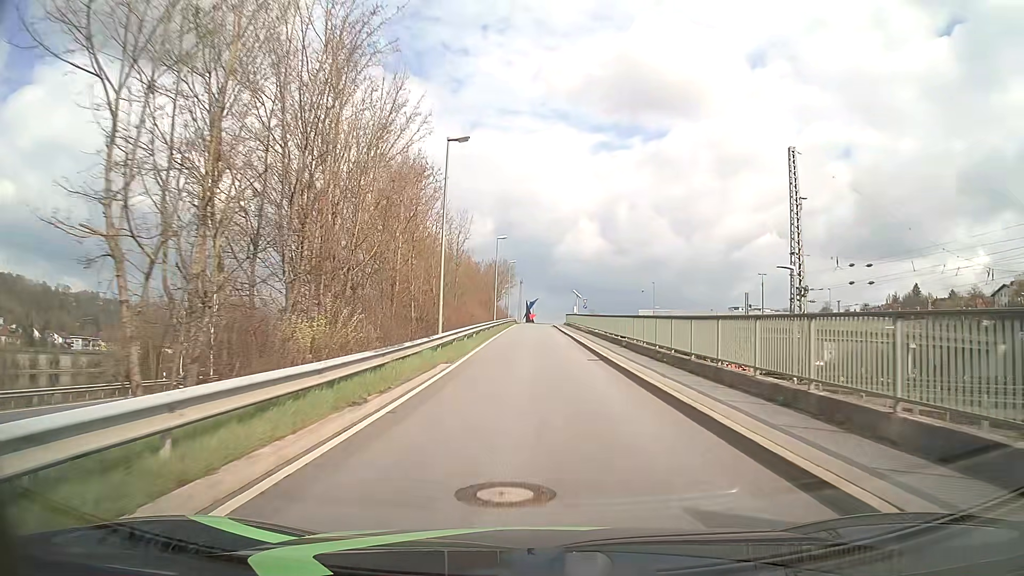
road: unclassified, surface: asphalt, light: Day
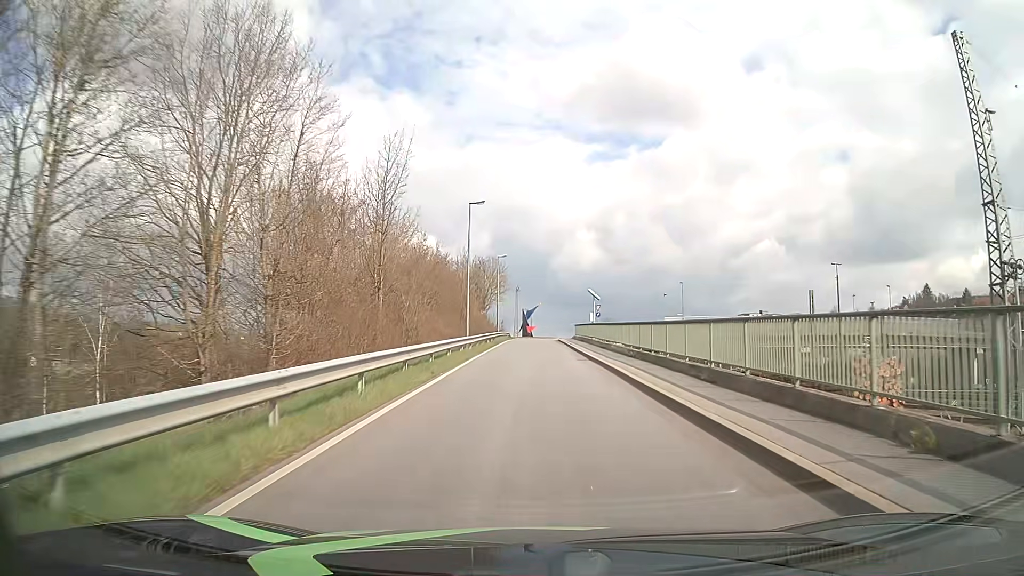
(0.0, +21.7) m; 0°
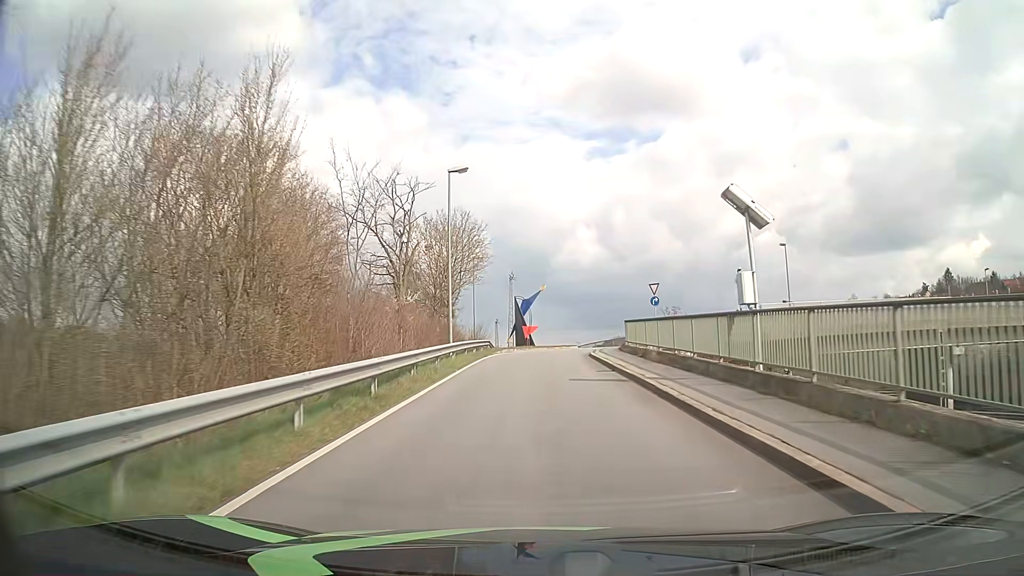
(-0.1, +35.5) m; 0°
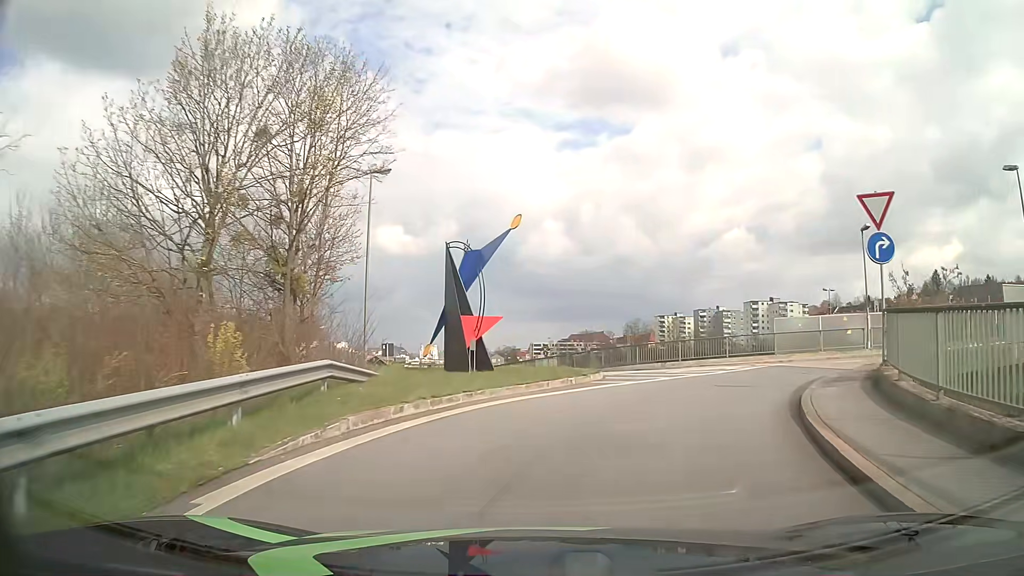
(0.0, +28.4) m; +2°
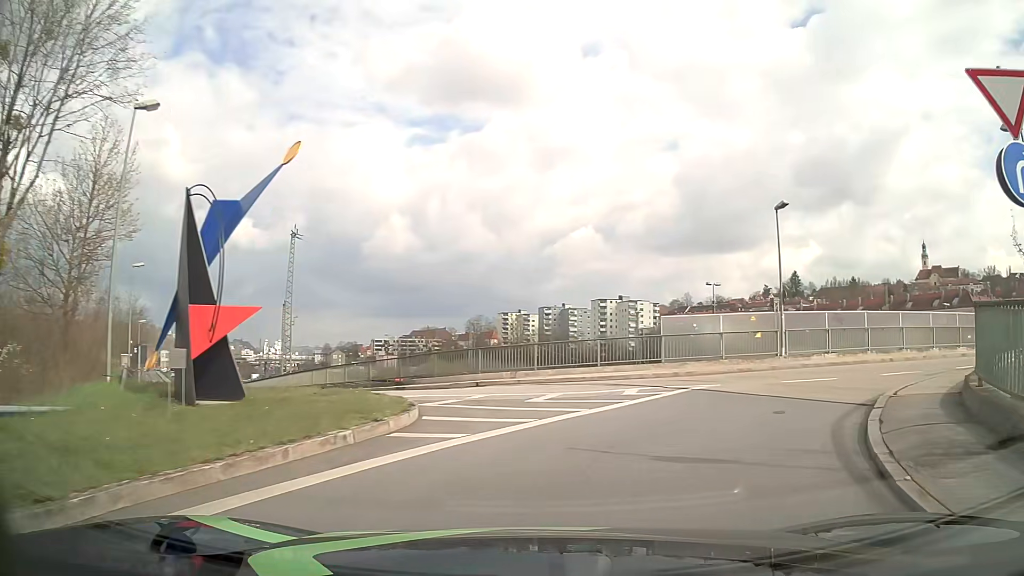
(+0.7, +7.6) m; +13°
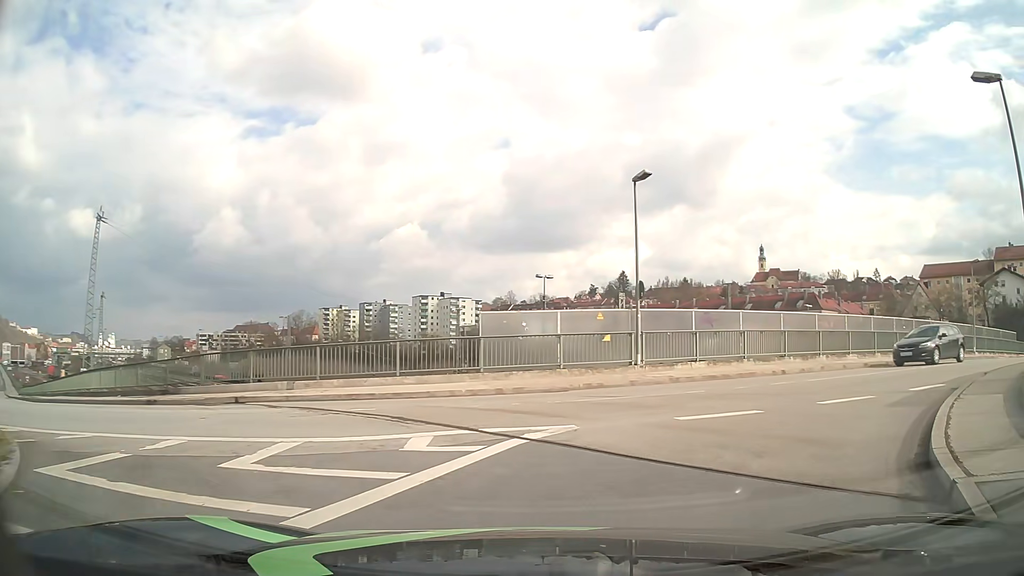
(+0.7, +5.7) m; +15°
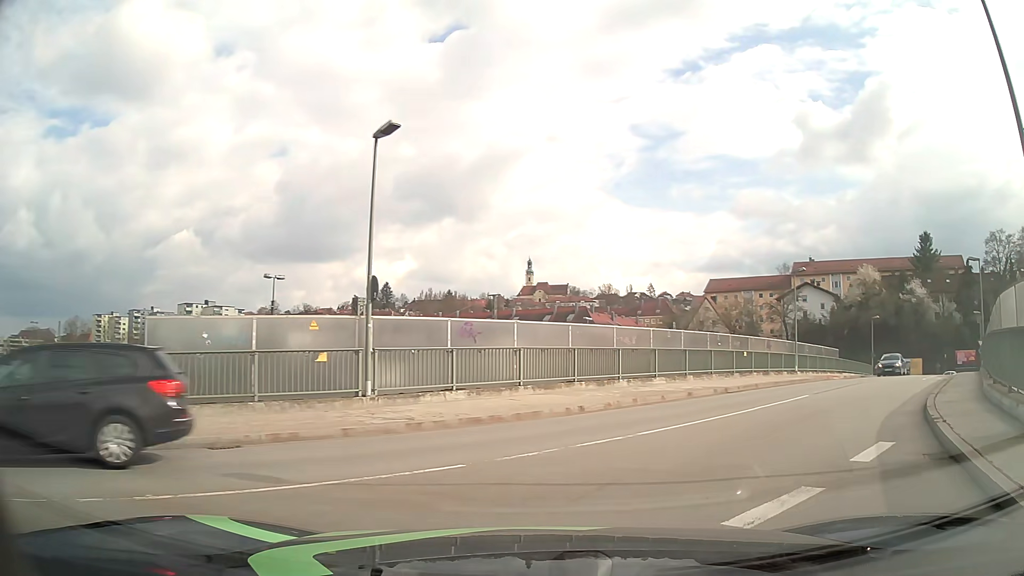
(+1.1, +6.5) m; +18°
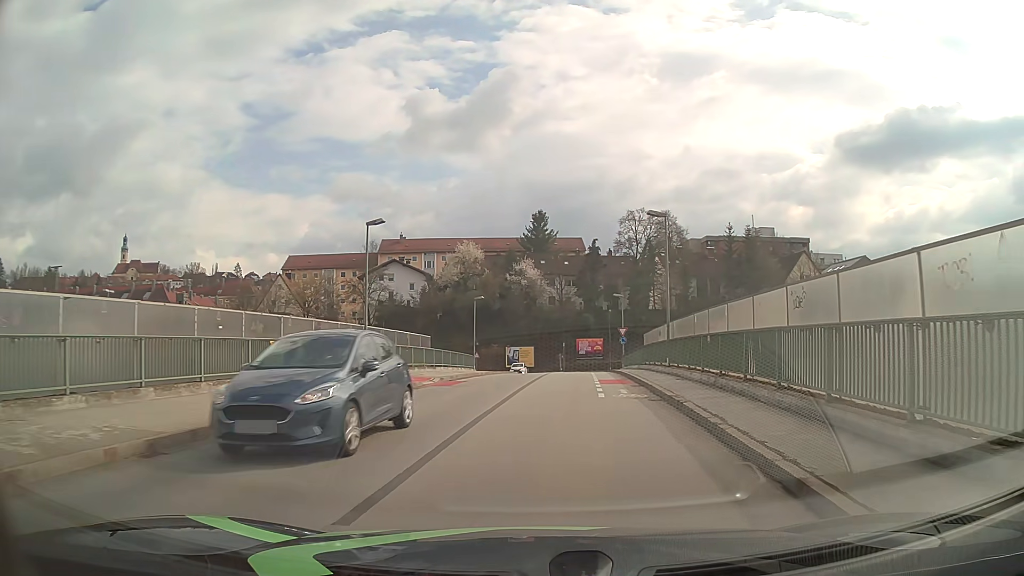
(+5.3, +12.5) m; +37°
(+1, +10) (+1, +20) (+2, +30) (+3, +40) (+4, +50) (+5, +60) (+7, +70) (+7, +79) (-3, +82) (-13, +82) m
